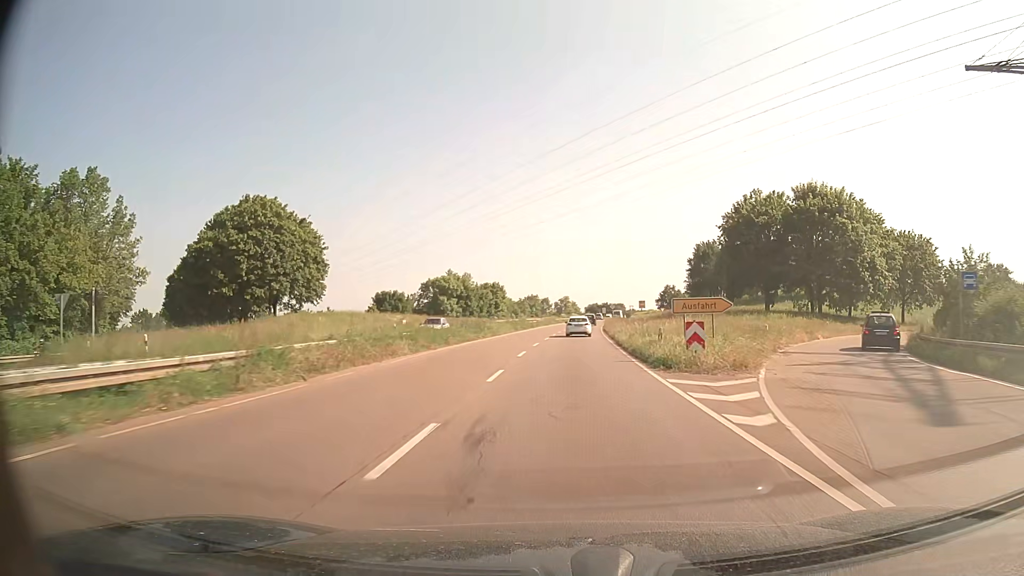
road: trunk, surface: asphalt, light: Day
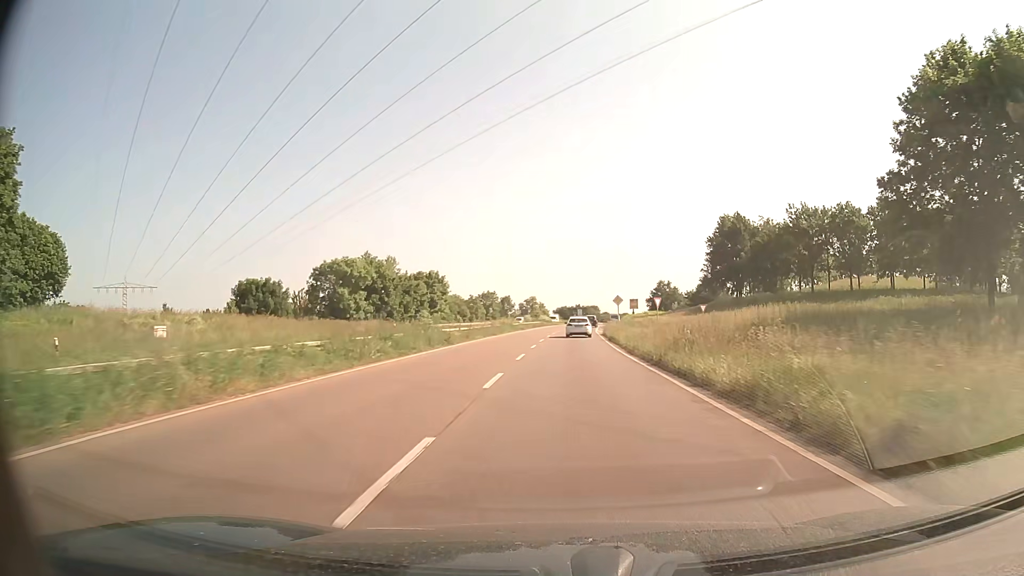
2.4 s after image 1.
(+1.0, +46.6) m; +3°
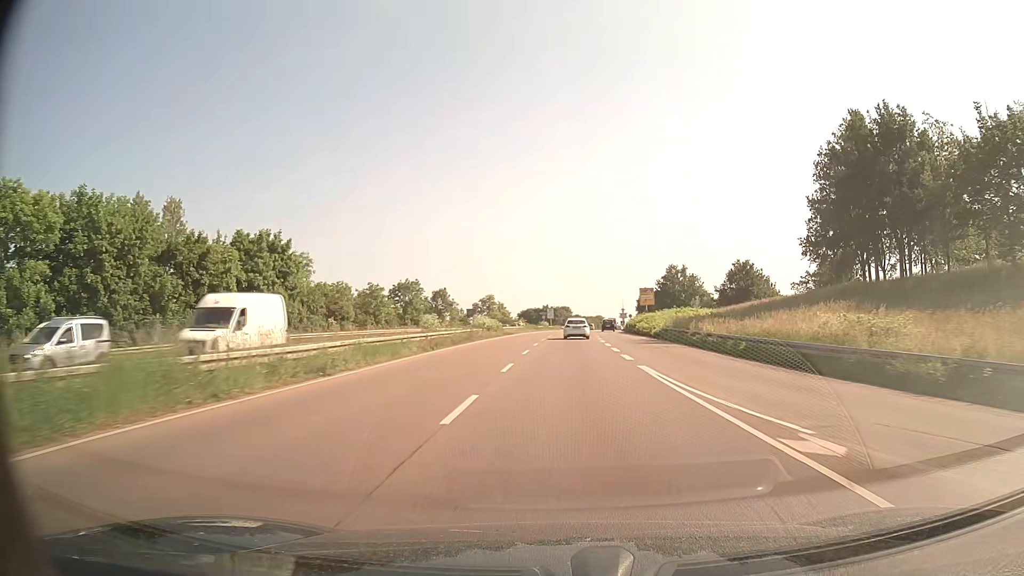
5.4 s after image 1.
(+1.3, +58.1) m; +3°
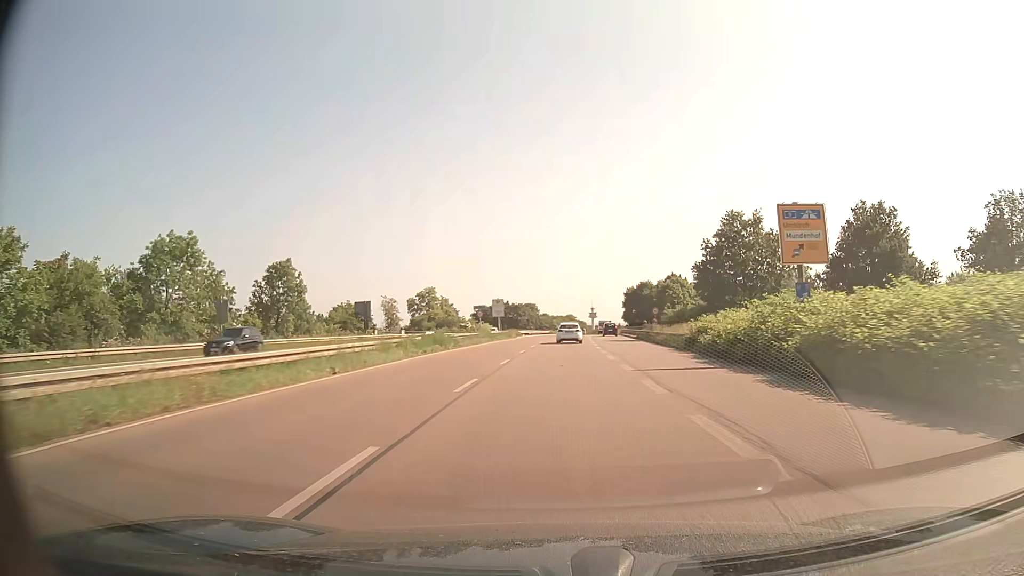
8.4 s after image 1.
(+1.6, +58.5) m; +2°
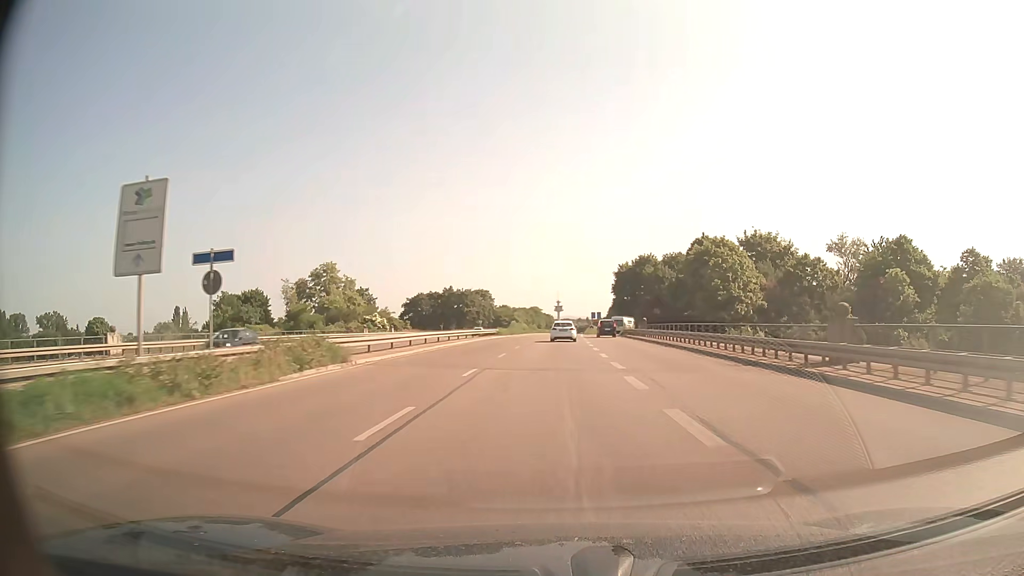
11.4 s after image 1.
(+1.6, +59.4) m; +3°
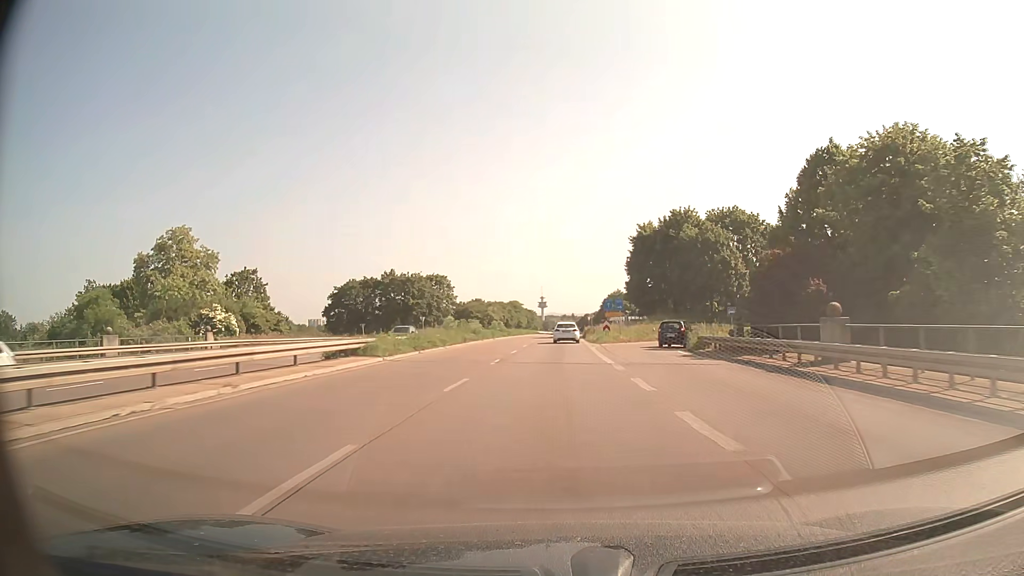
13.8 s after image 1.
(+0.6, +48.0) m; +1°
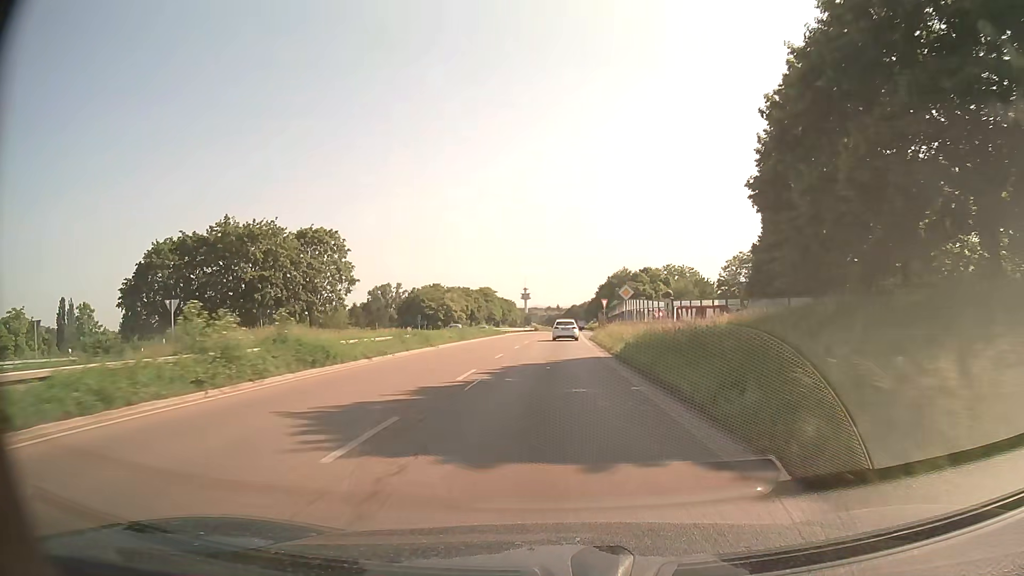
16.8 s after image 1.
(+0.9, +60.5) m; +1°
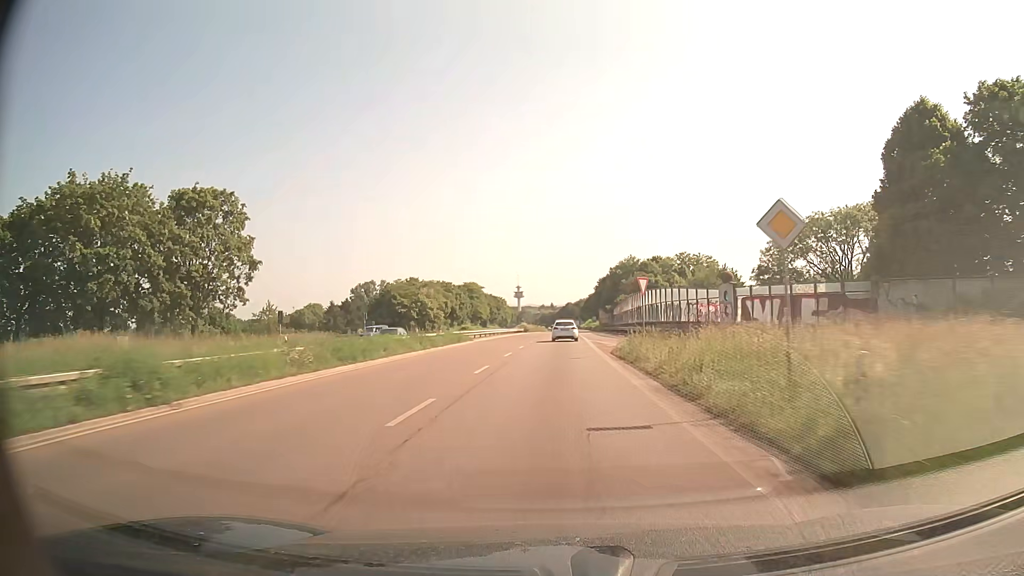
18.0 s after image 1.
(+0.1, +24.4) m; +1°
(0, +10) (0, +20) (0, +30) (0, +40) (0, +50) (+1, +60) (+1, +70) (+1, +80) (+2, +90) (+2, +100) m
